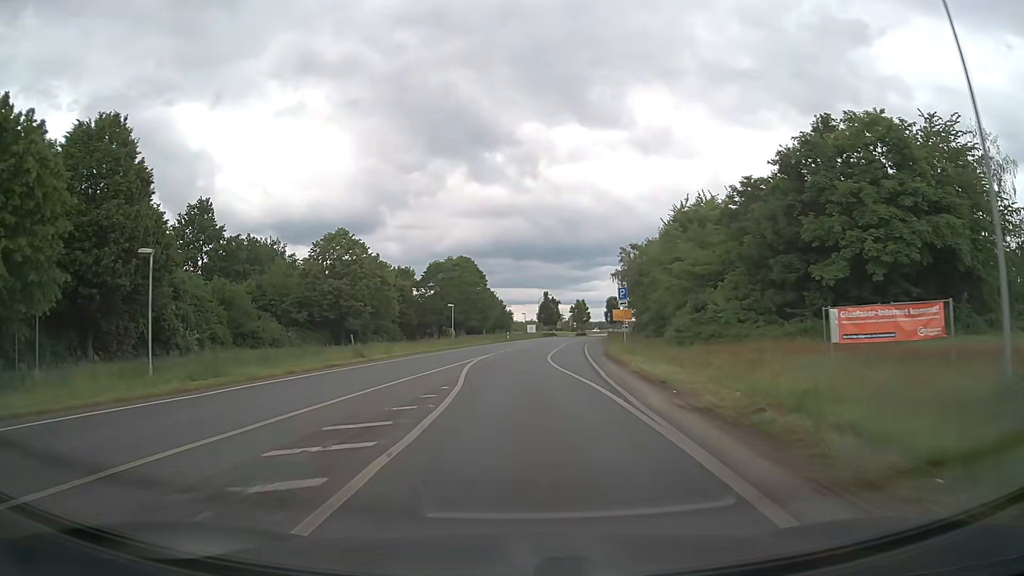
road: tertiary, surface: asphalt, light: Day
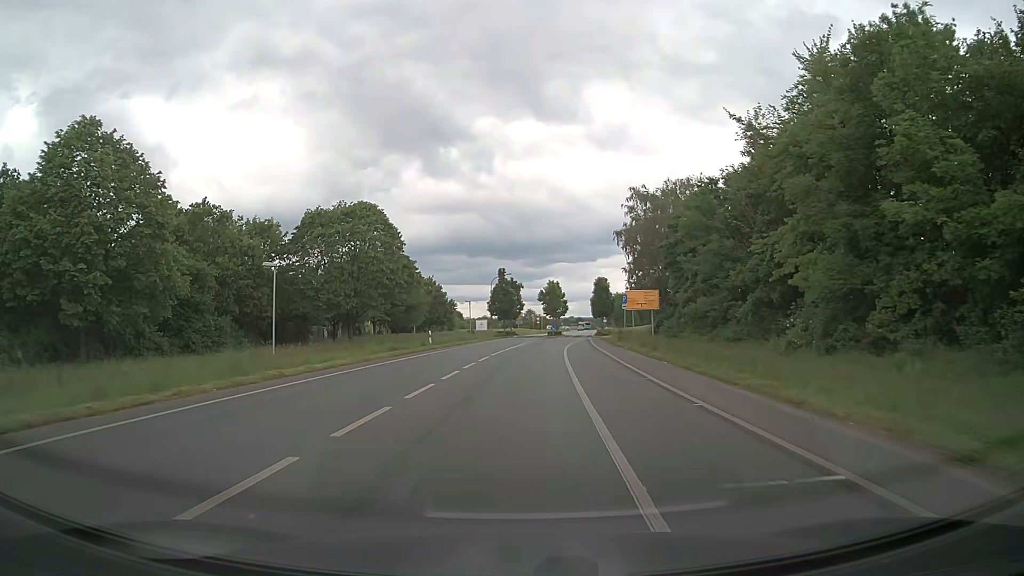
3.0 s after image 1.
(+1.1, +41.8) m; +4°
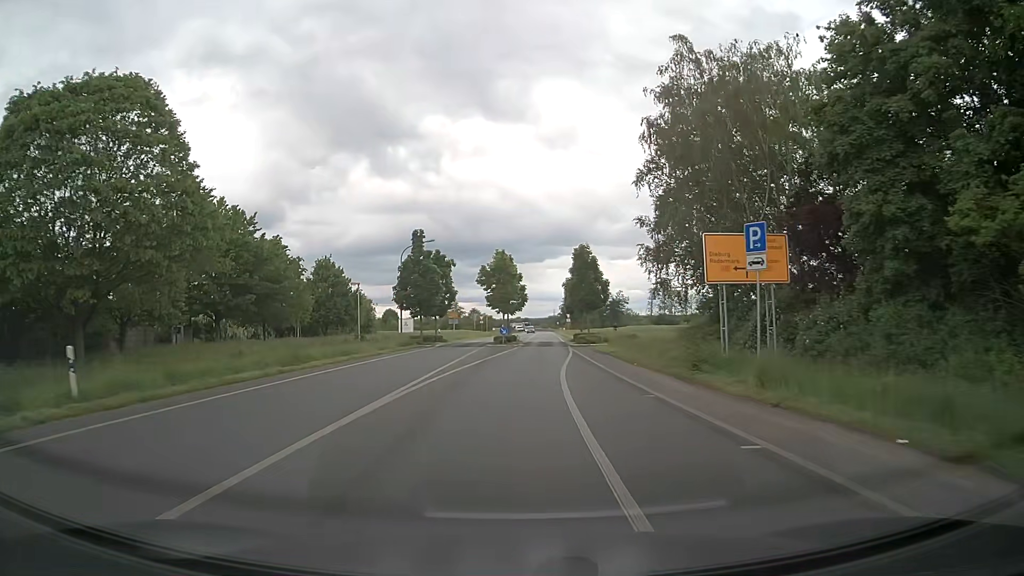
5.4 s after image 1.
(+1.3, +32.8) m; +5°
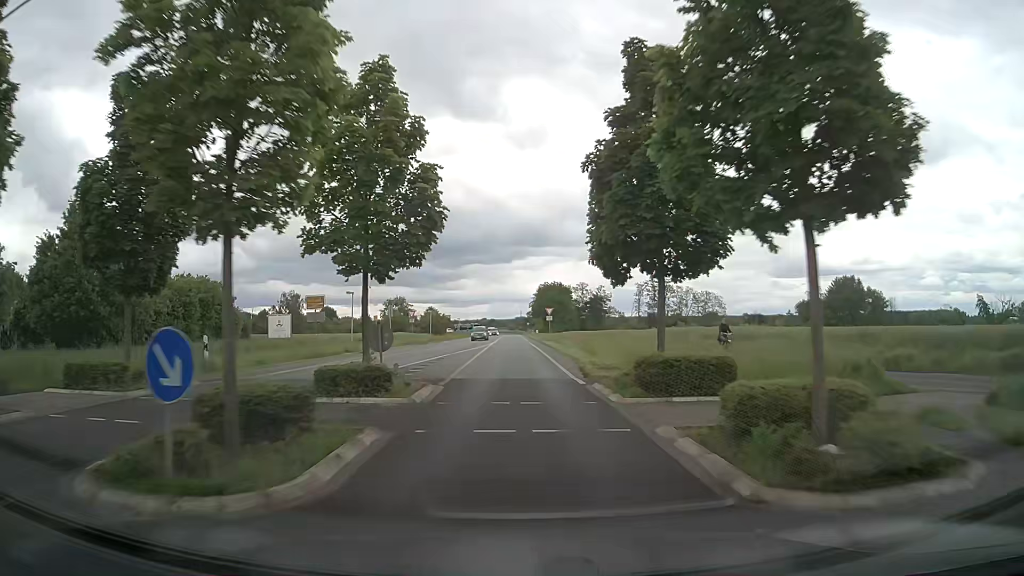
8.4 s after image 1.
(+1.5, +40.8) m; +3°
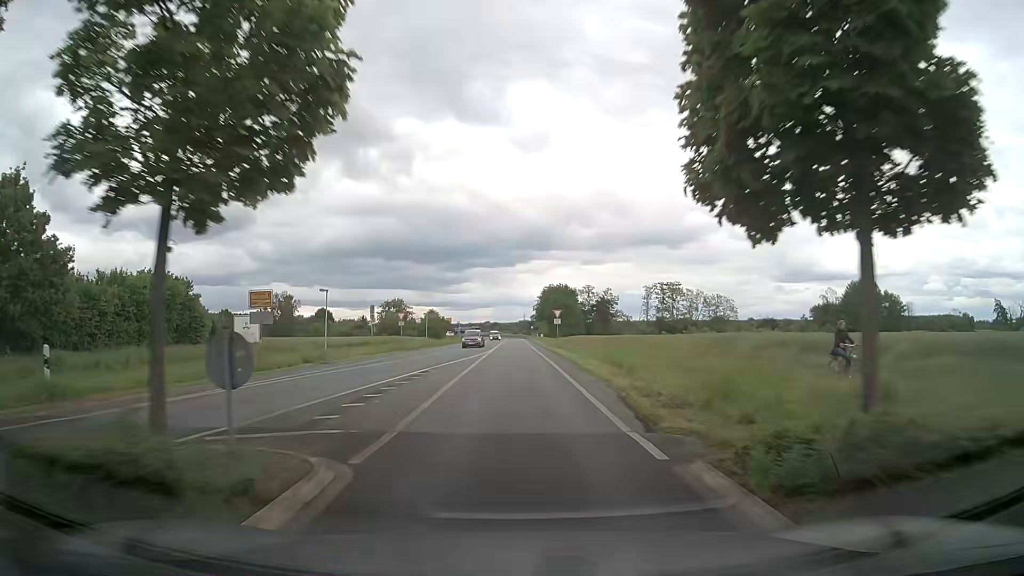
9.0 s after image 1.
(0.0, +8.3) m; 0°
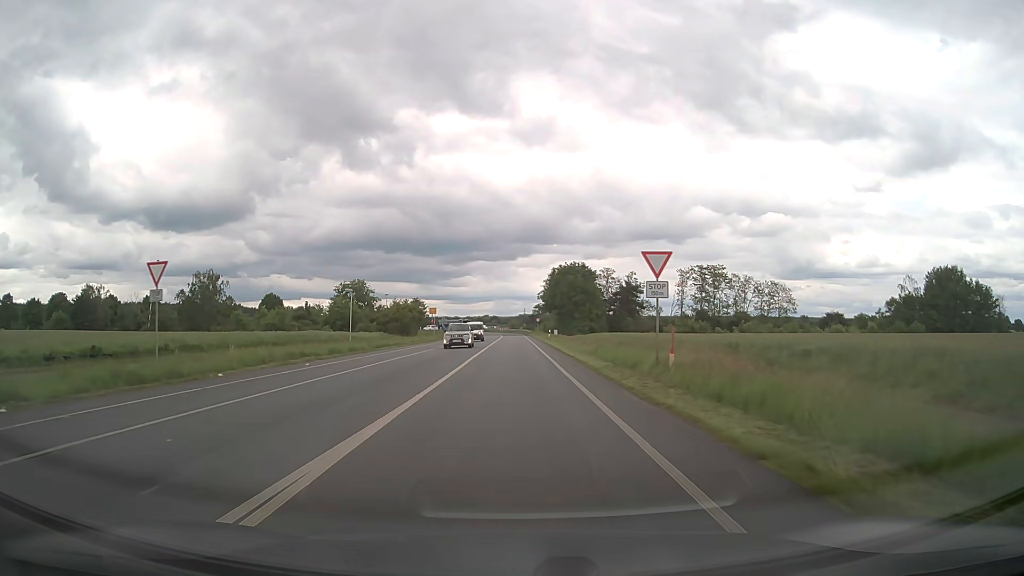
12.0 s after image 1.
(-0.1, +43.6) m; 0°
